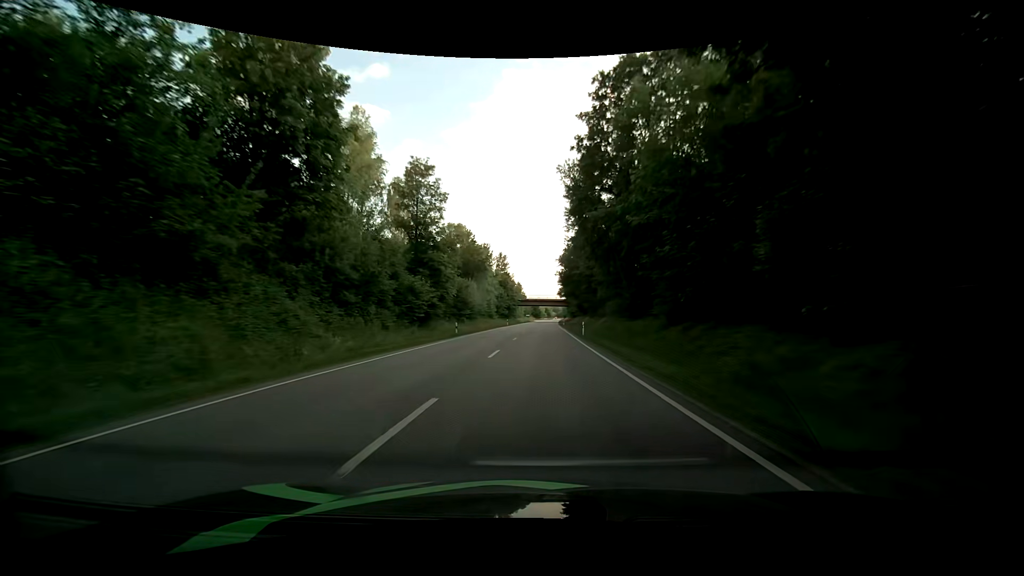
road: primary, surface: asphalt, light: Day
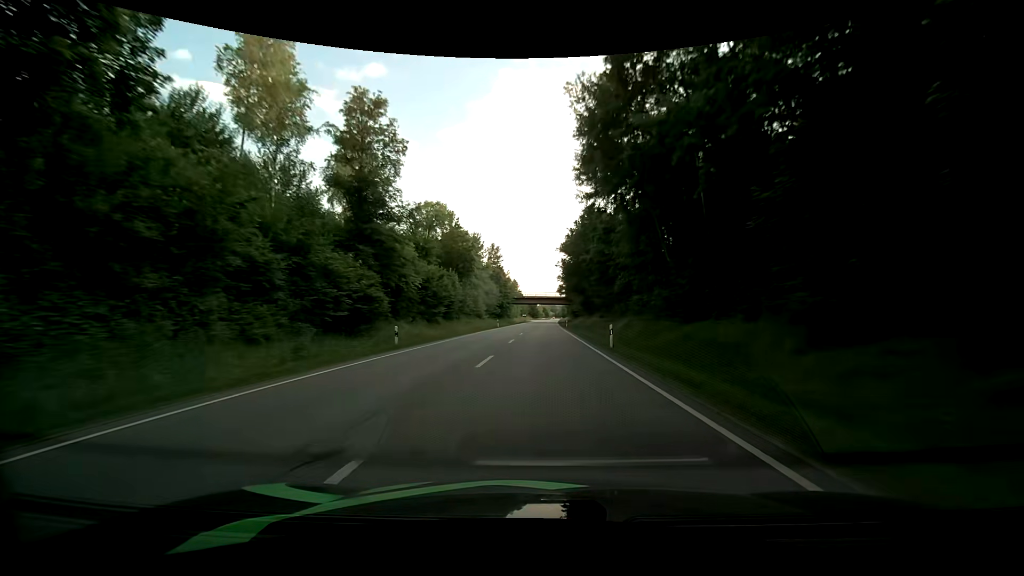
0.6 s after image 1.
(0.0, +15.9) m; 0°
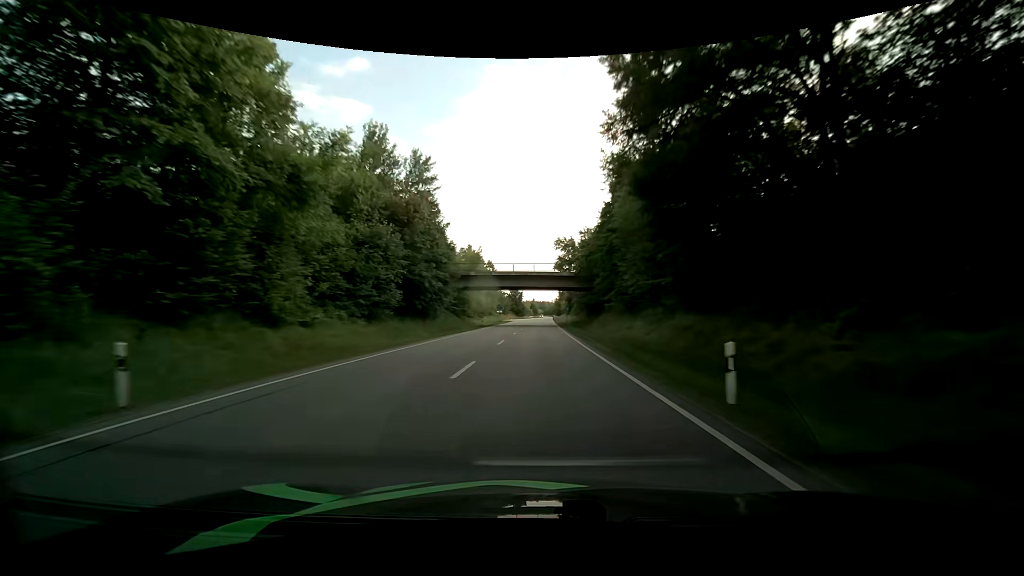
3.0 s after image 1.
(+1.2, +64.2) m; +1°
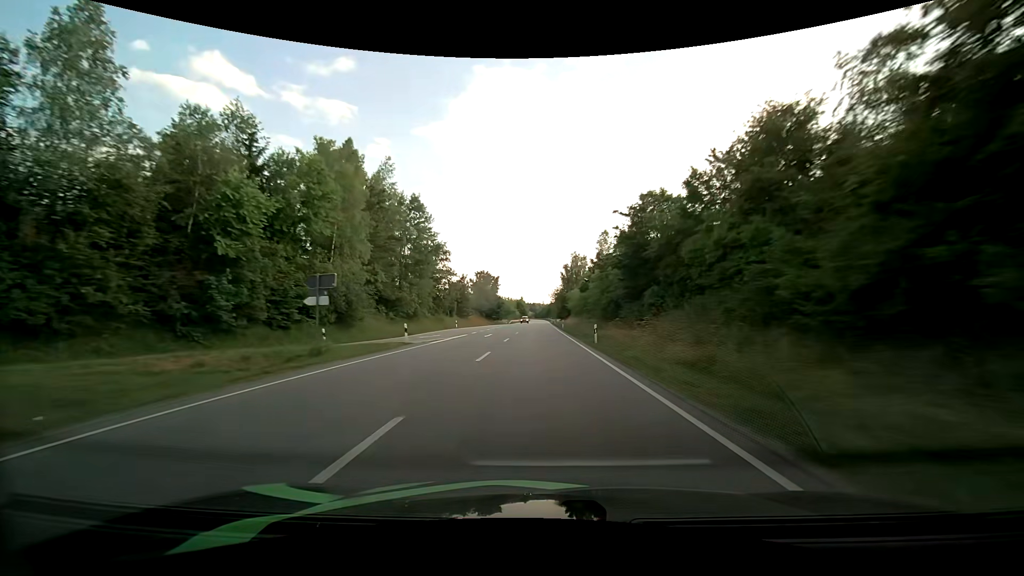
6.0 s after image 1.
(+0.8, +81.8) m; +1°
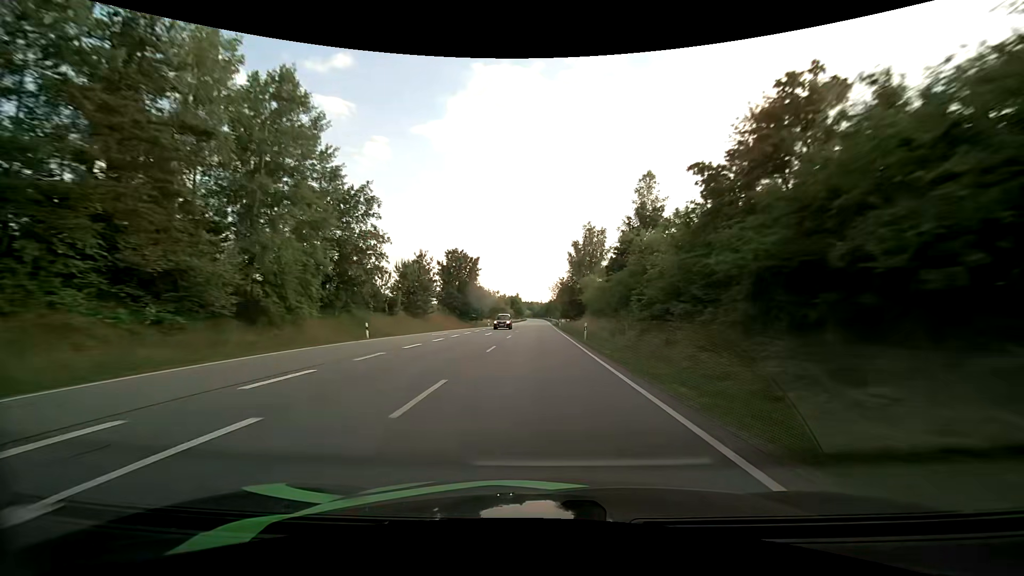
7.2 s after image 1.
(0.0, +33.1) m; 0°
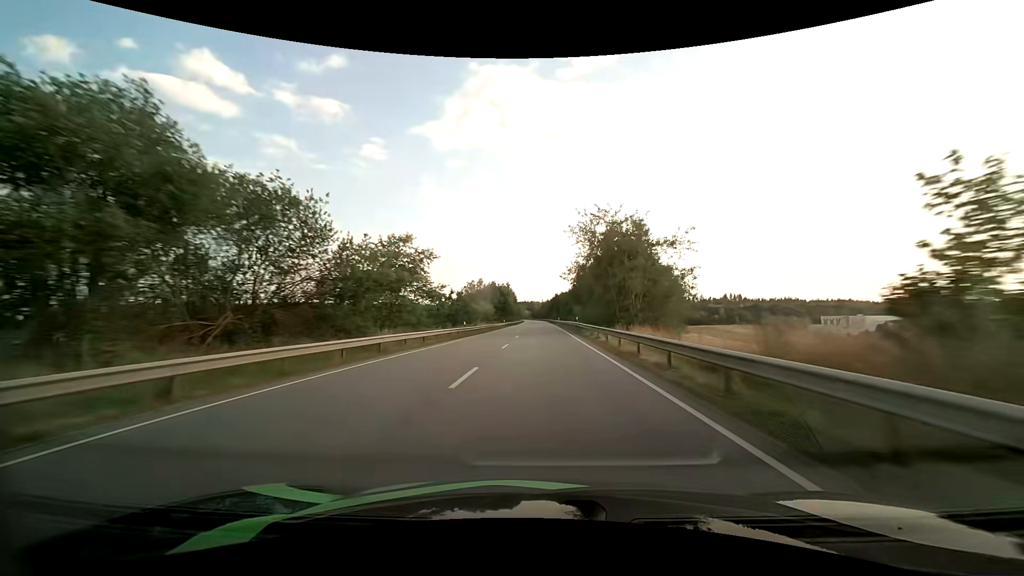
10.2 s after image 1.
(+0.1, +83.4) m; 0°
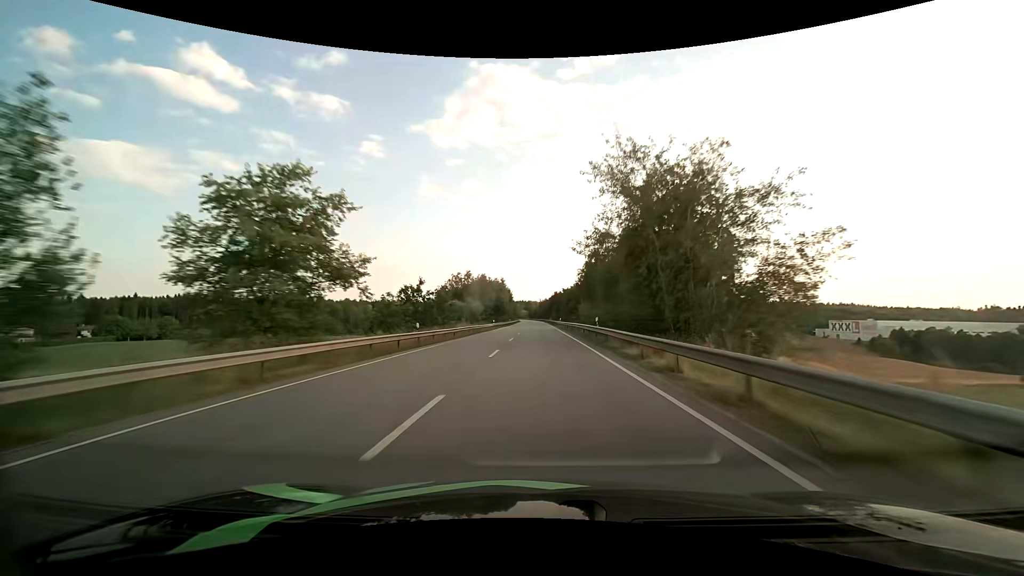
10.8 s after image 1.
(0.0, +16.9) m; 0°
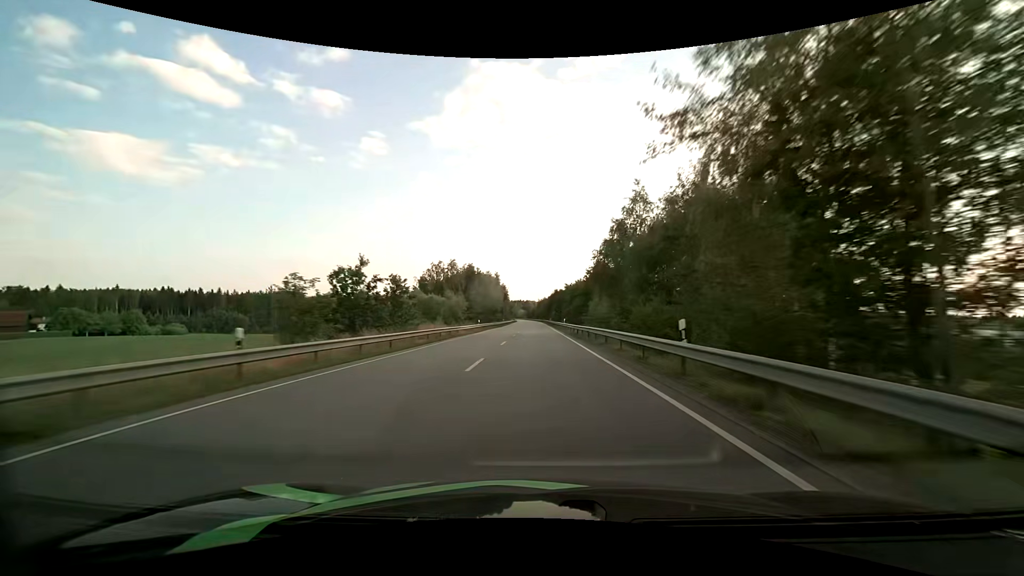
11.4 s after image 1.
(0.0, +16.9) m; 0°
(0, +10) (0, +20) (0, +30) (0, +40) (0, +50) (0, +60) (0, +70) (0, +80) (0, +90) (0, +100) m
